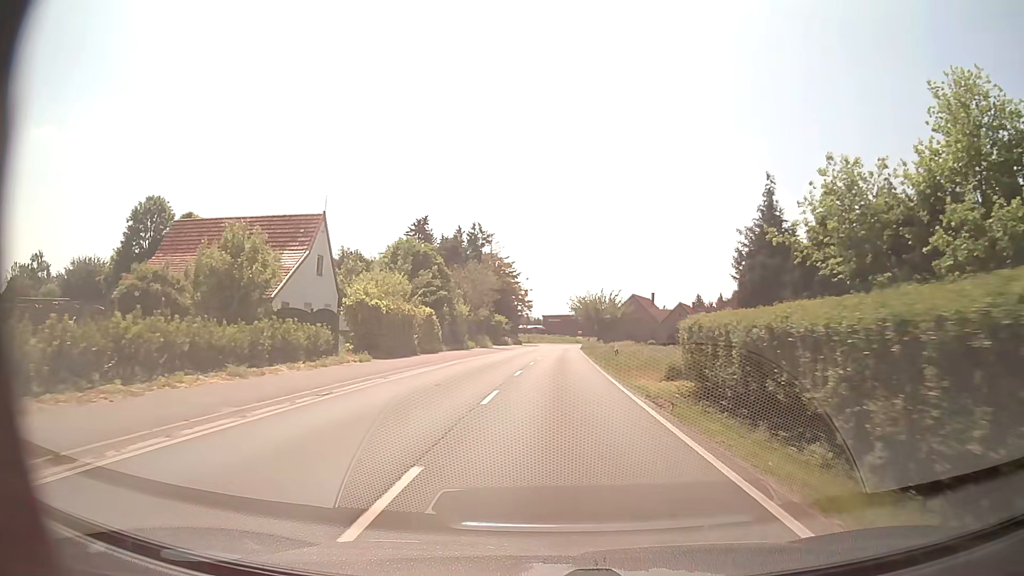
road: secondary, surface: asphalt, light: Day
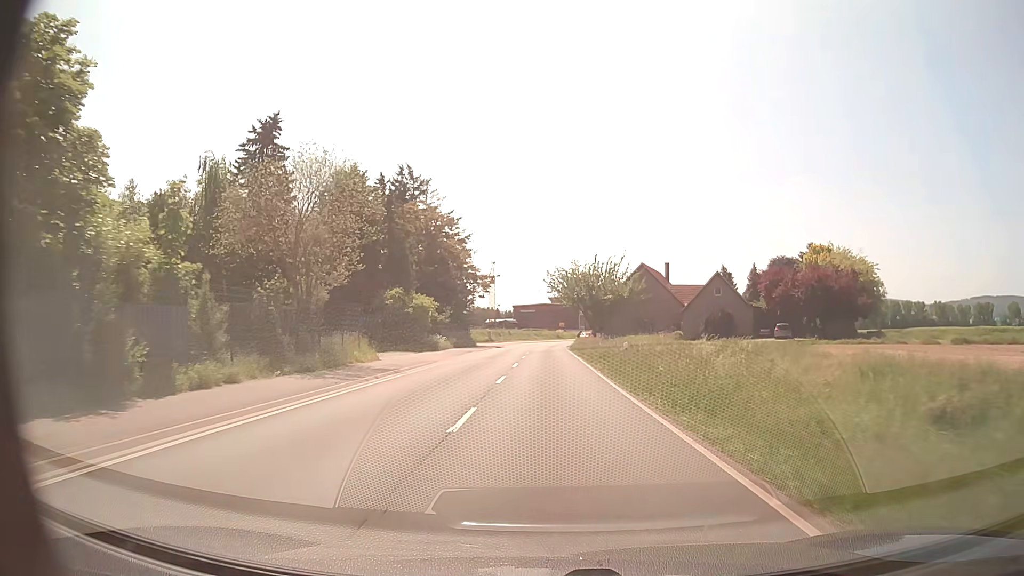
(+1.0, +40.2) m; +2°
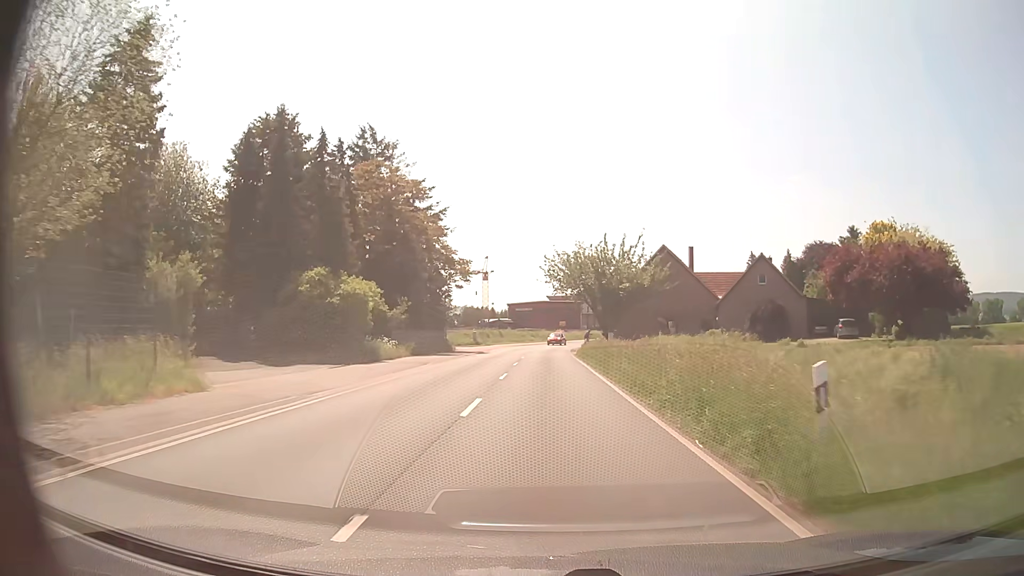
(0.0, +16.4) m; 0°
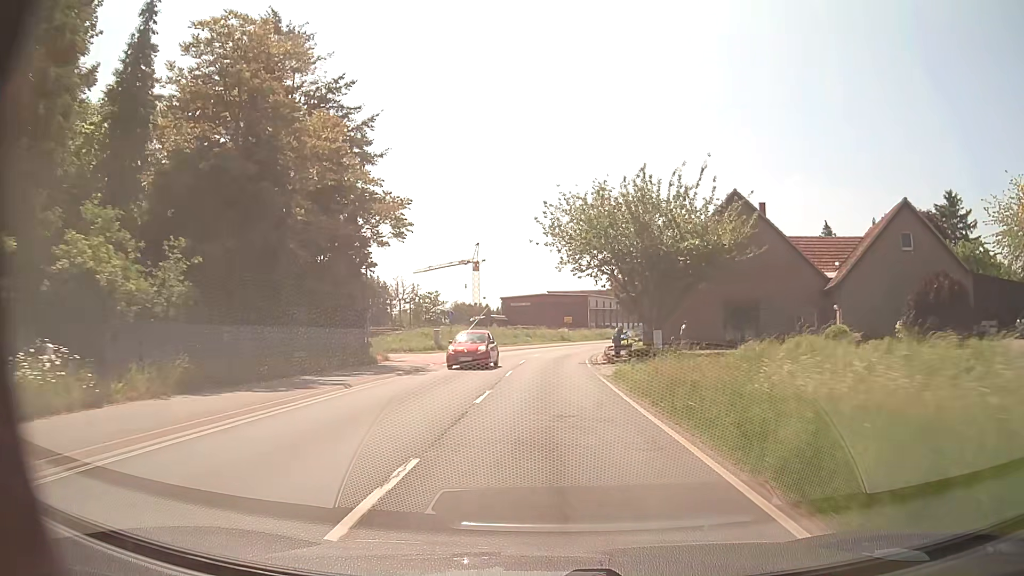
(-0.1, +25.3) m; 0°
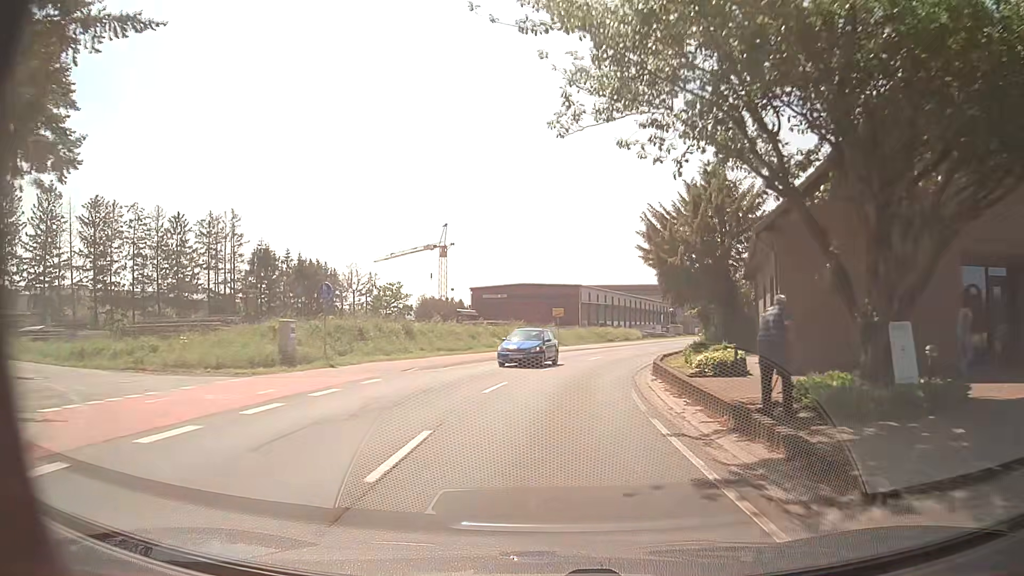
(+0.1, +25.7) m; +1°
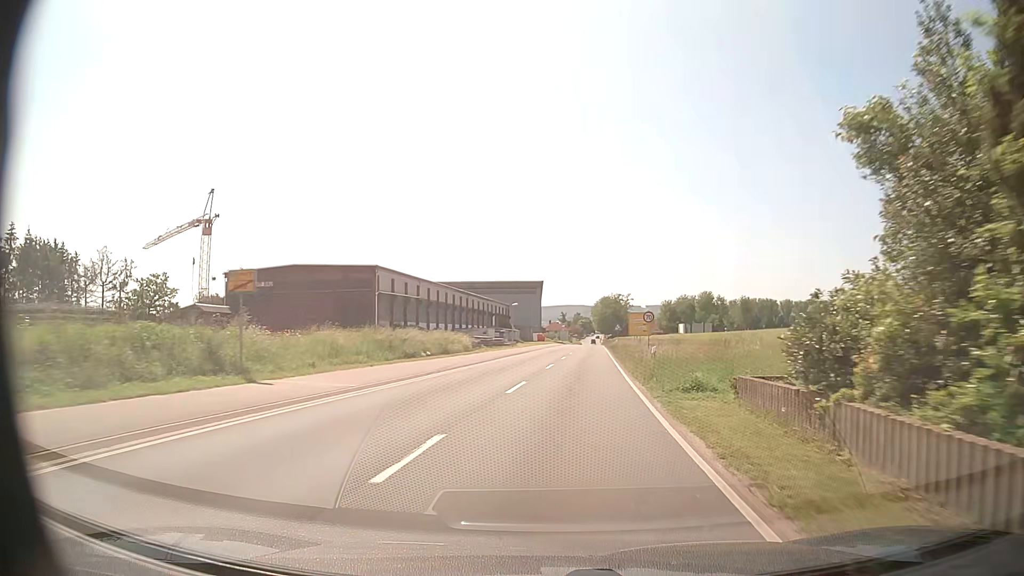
(+4.1, +35.4) m; +14°
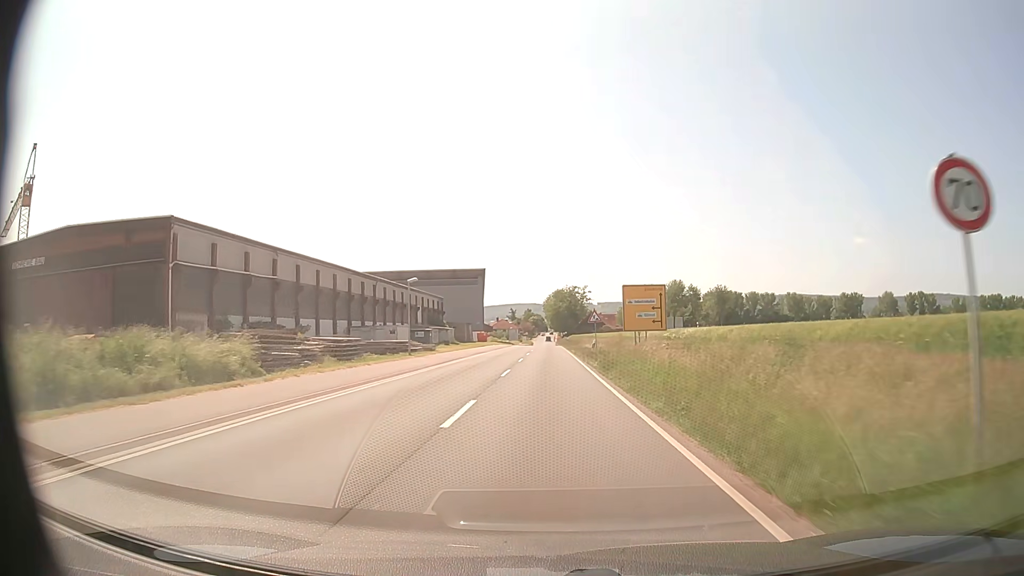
(+2.4, +30.8) m; +6°
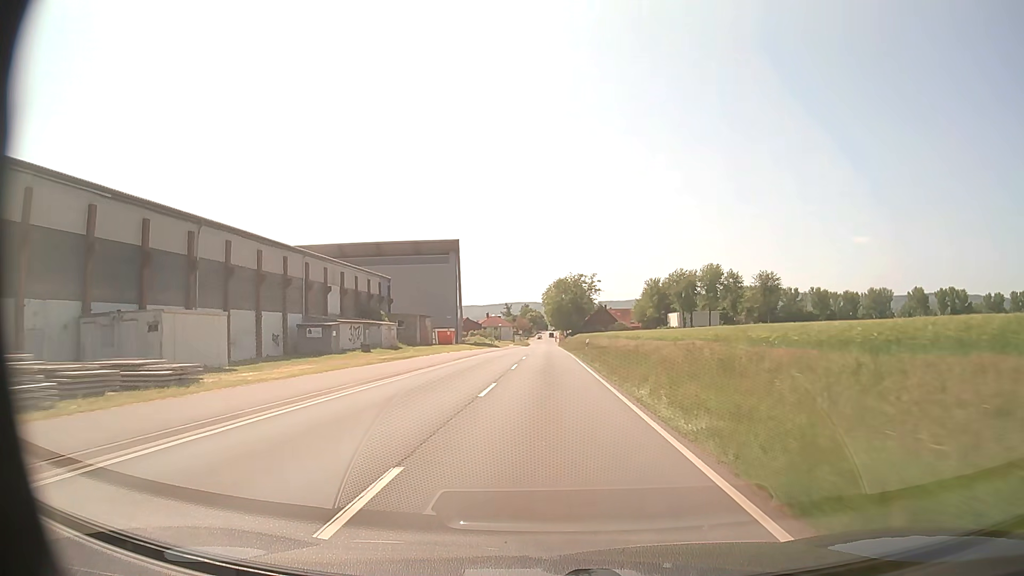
(+0.1, +43.8) m; 0°
(0, +10) (0, +20) (0, +30) (0, +40) (0, +50) (0, +60) (0, +70) (0, +80) (0, +90) (0, +100) m
